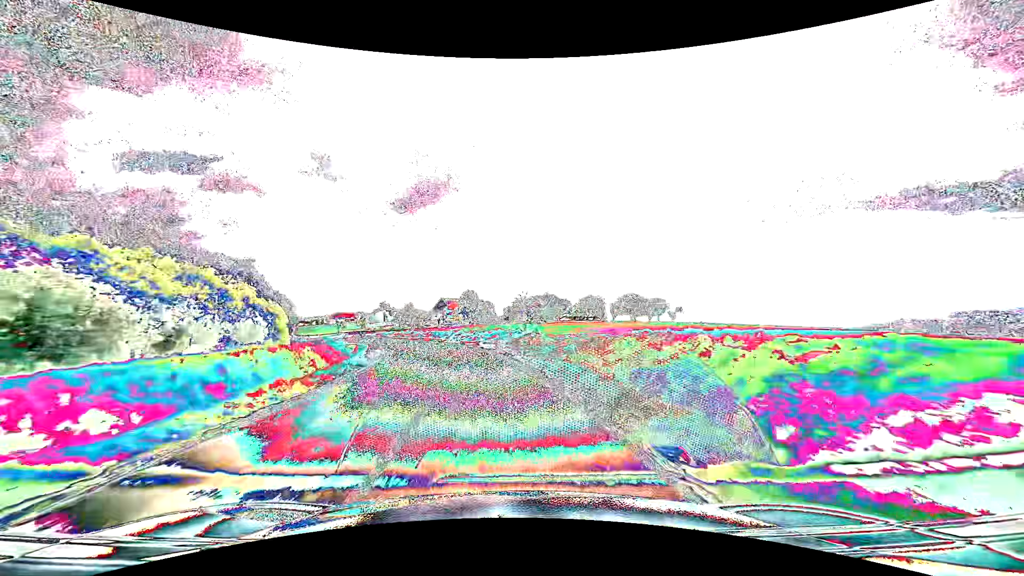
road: tertiary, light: Day
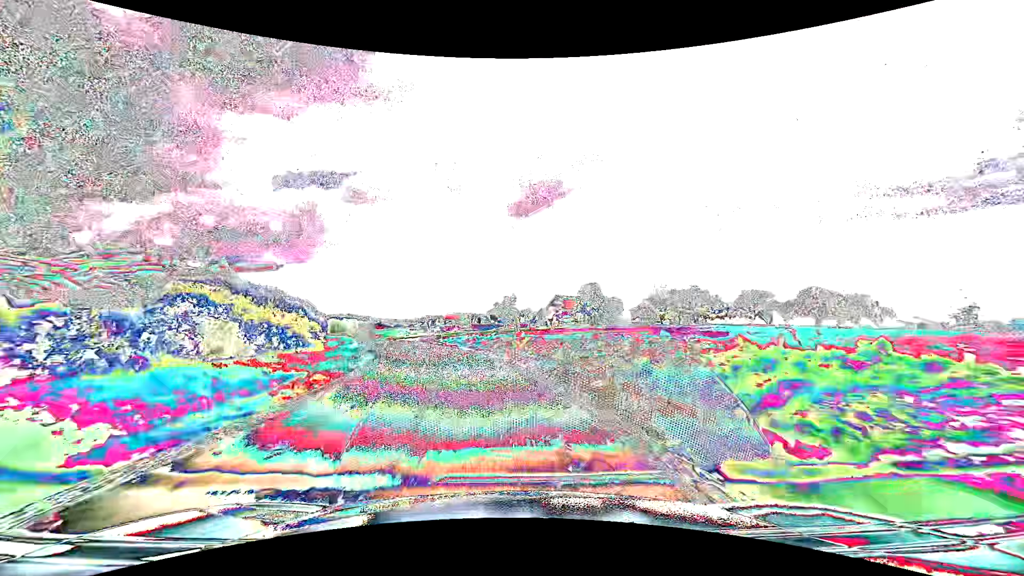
(-3.5, +32.5) m; -13°
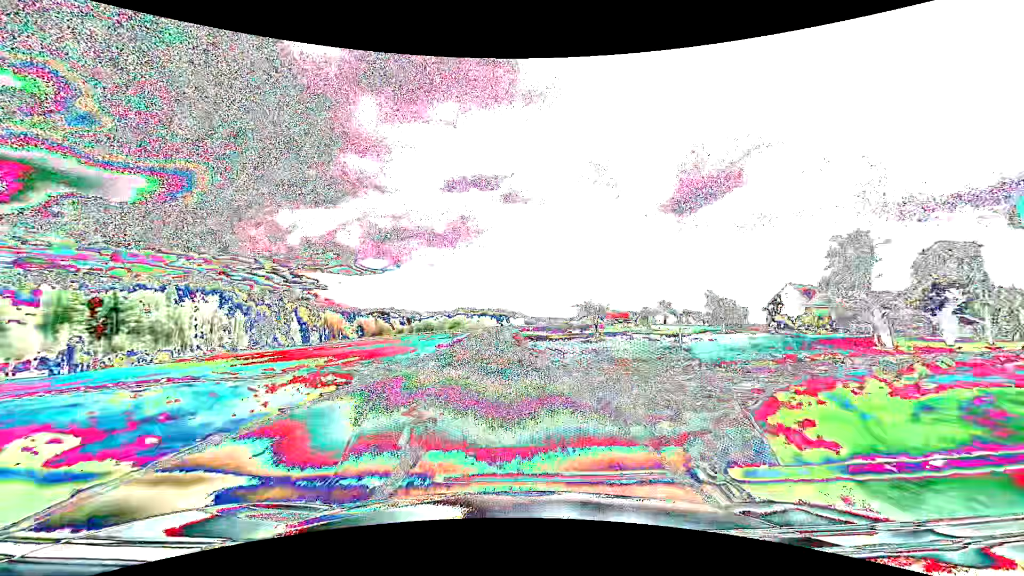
(-10.0, +53.2) m; -17°
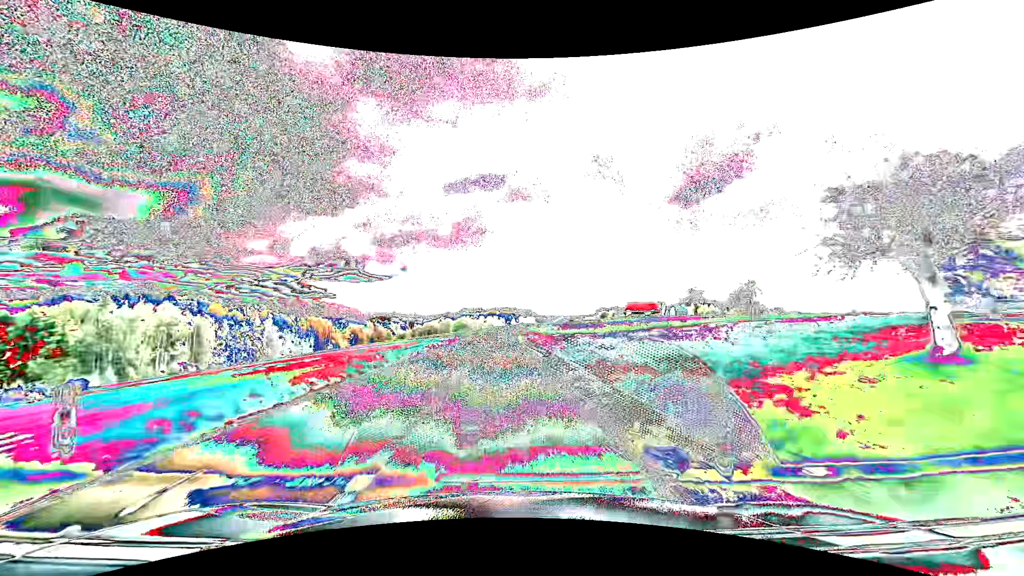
(-0.6, +43.5) m; -1°
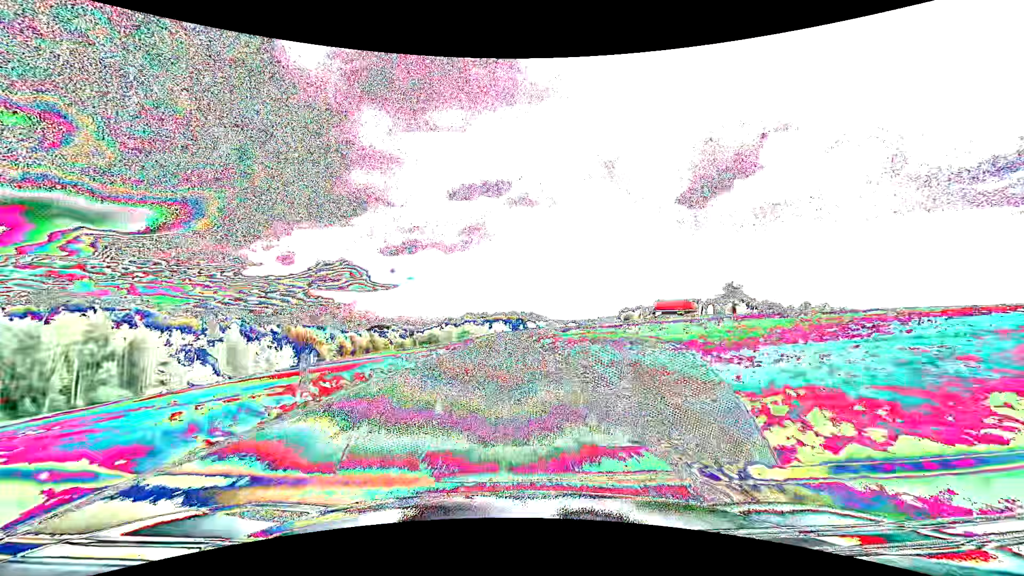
(-0.8, +43.8) m; -1°
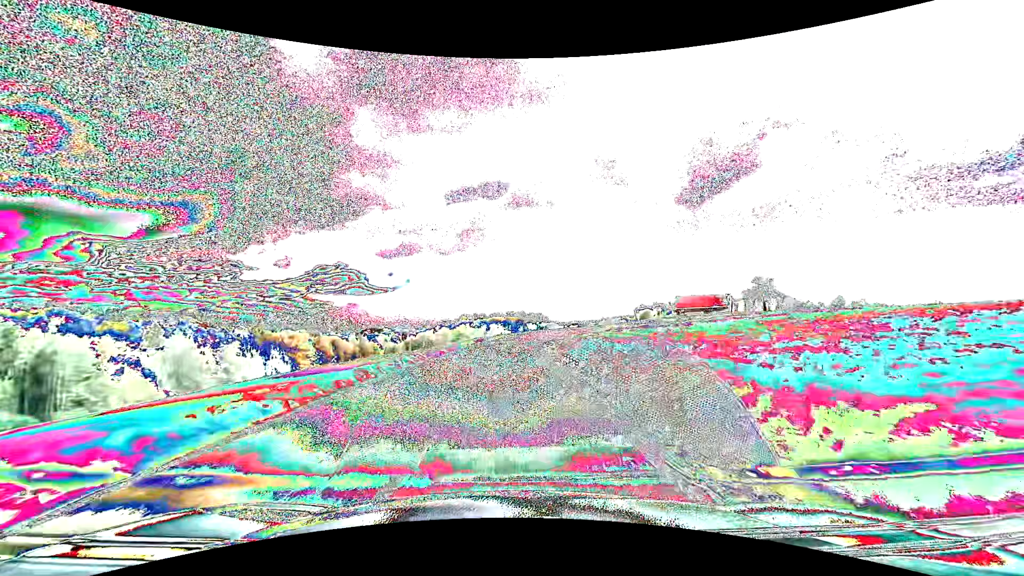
(+0.2, +34.4) m; 0°
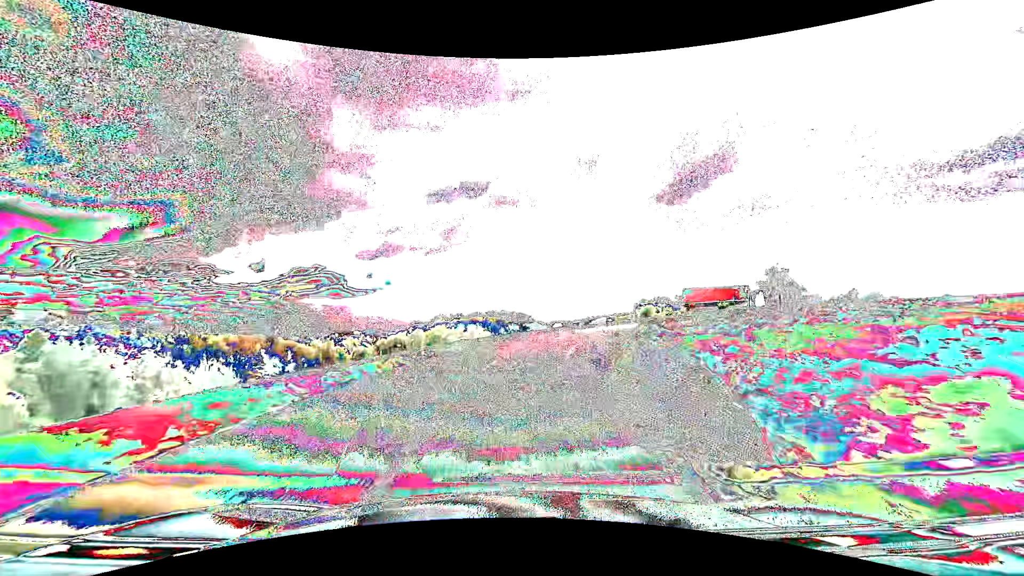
(+0.3, +34.2) m; +2°
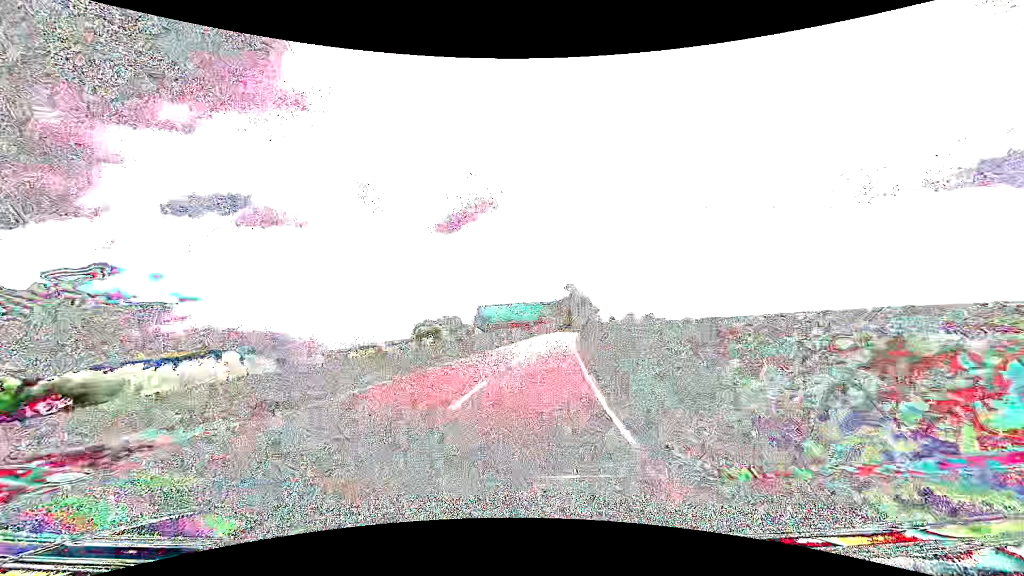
(+10.0, +52.9) m; +25°
(0, +10) (+1, +20) (+3, +30) (+4, +40) (+5, +50) (+7, +60) (+8, +69) (+10, +79) (+12, +89) (+14, +99) m
